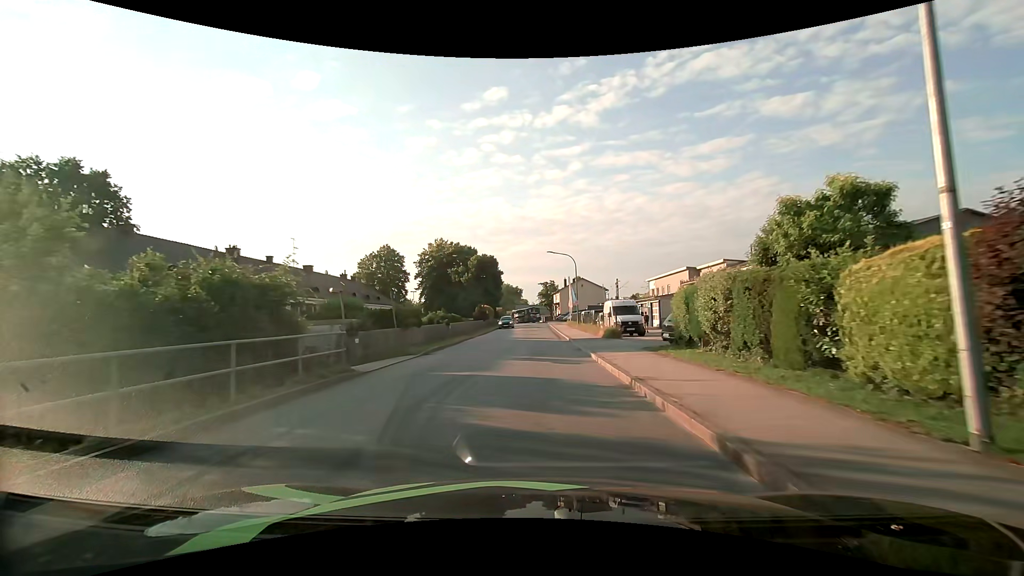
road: unclassified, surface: asphalt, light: Day
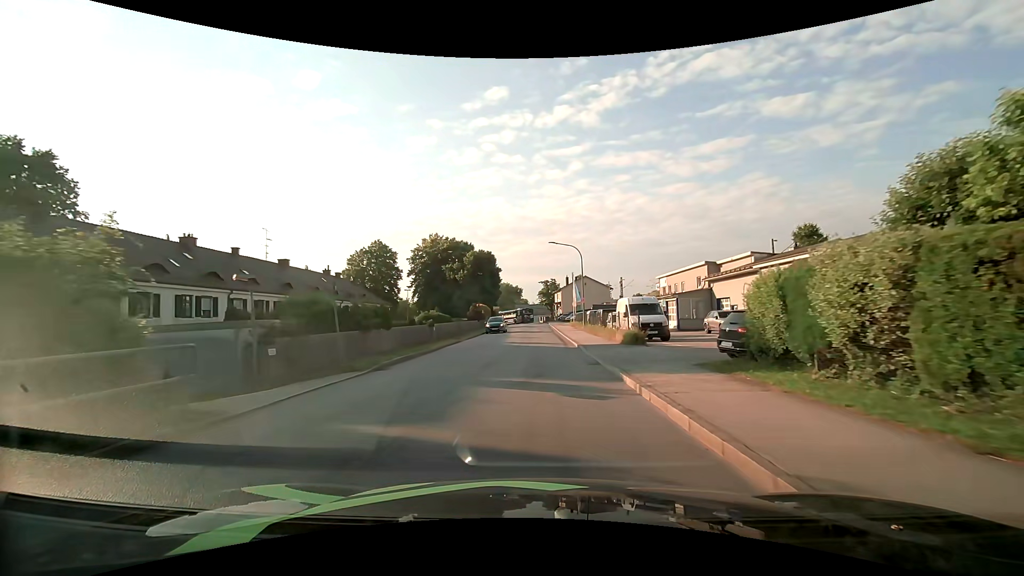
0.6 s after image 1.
(0.0, +6.2) m; 0°
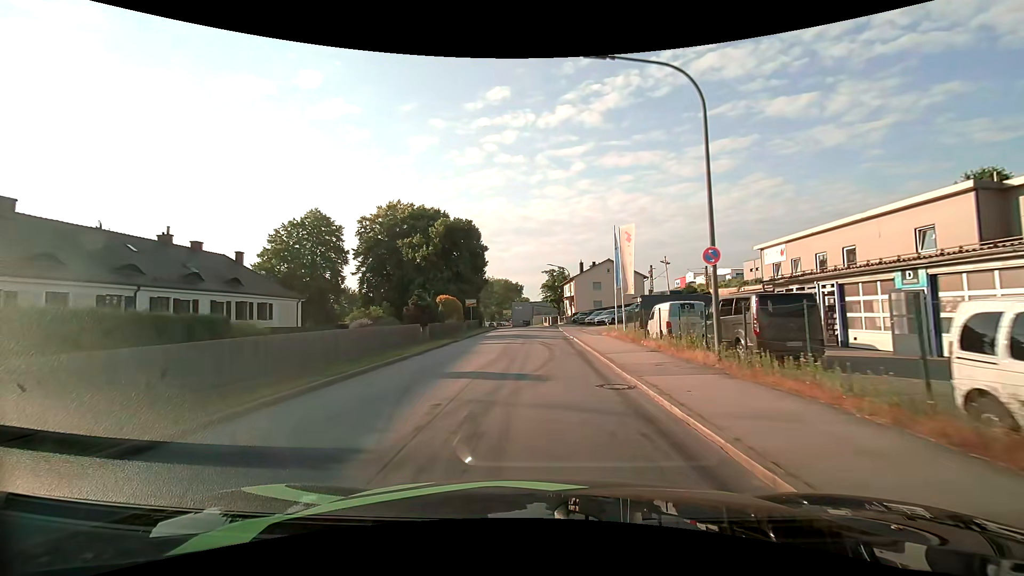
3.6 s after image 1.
(+0.1, +30.8) m; 0°
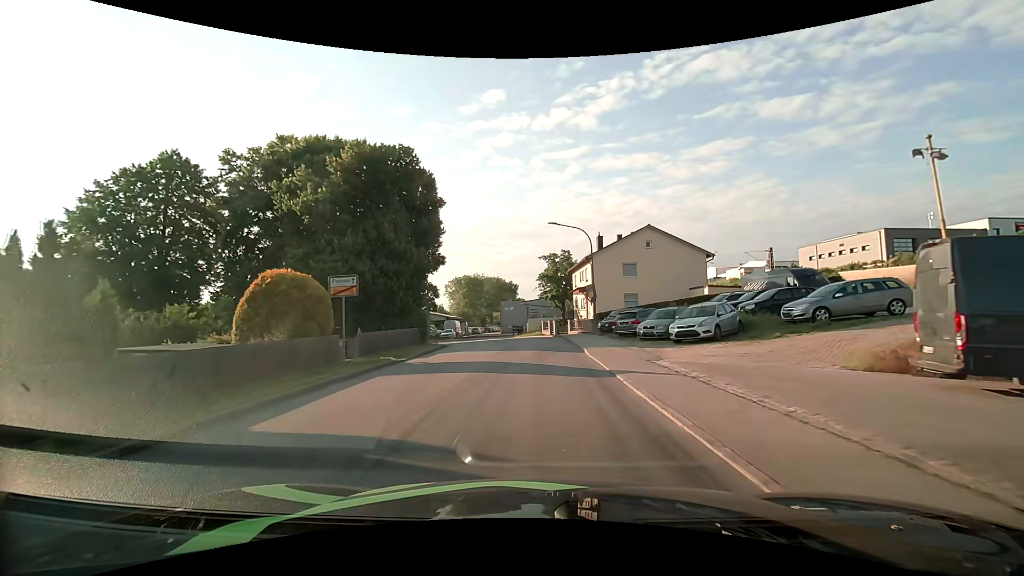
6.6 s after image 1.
(0.0, +28.3) m; 0°
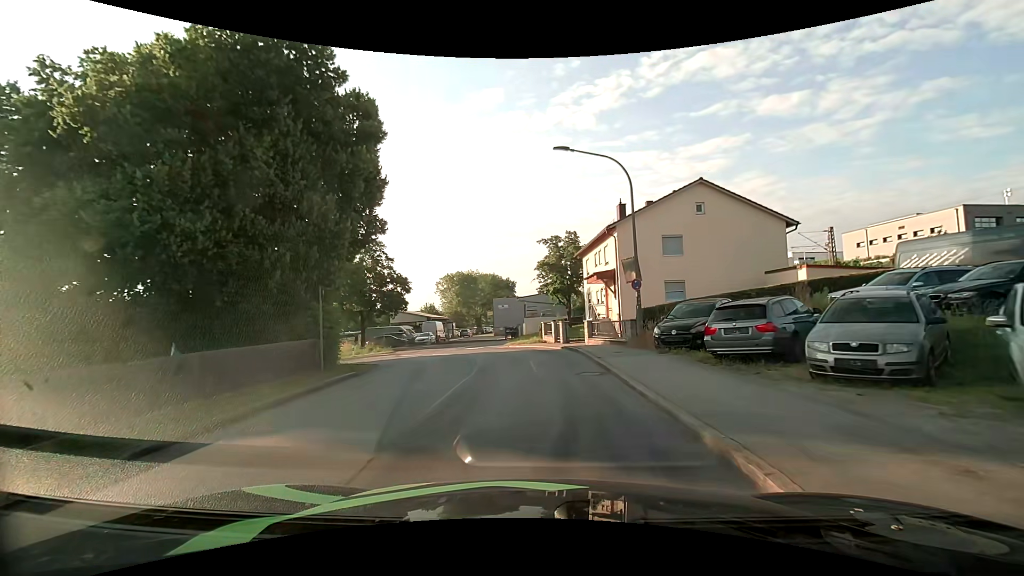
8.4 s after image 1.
(0.0, +14.3) m; 0°
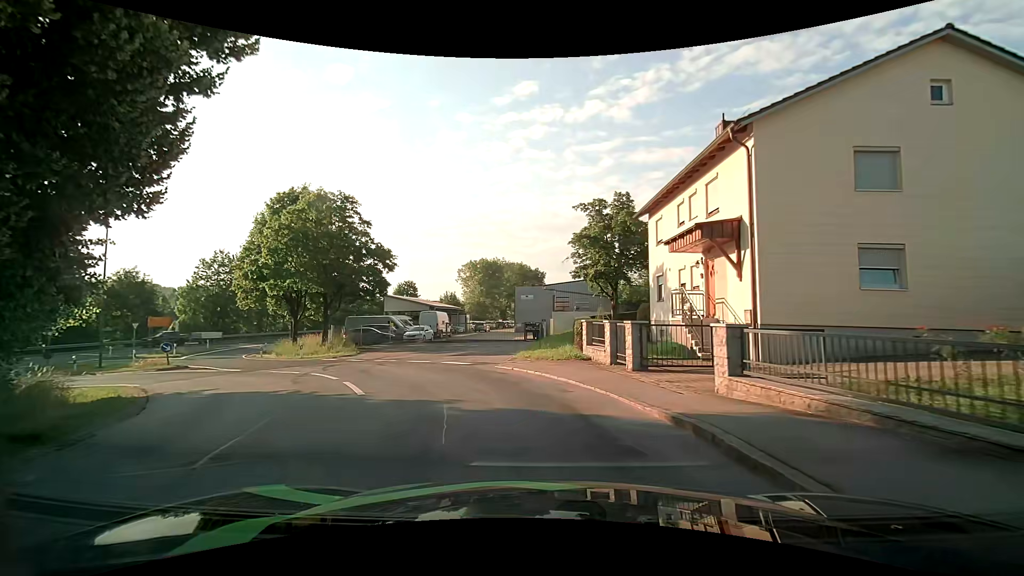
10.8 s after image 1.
(-0.1, +15.2) m; -2°
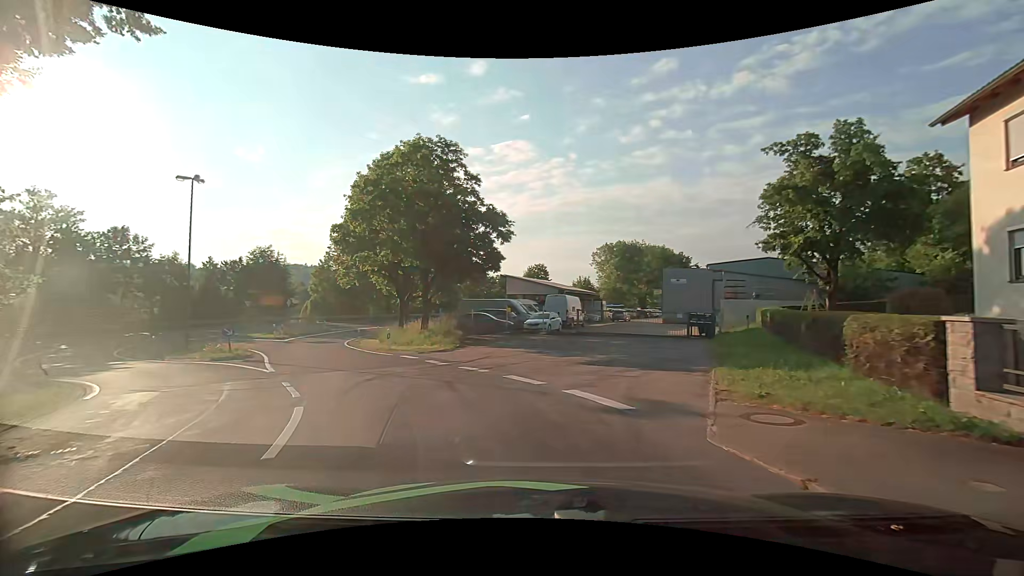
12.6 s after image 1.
(-1.2, +9.6) m; -16°
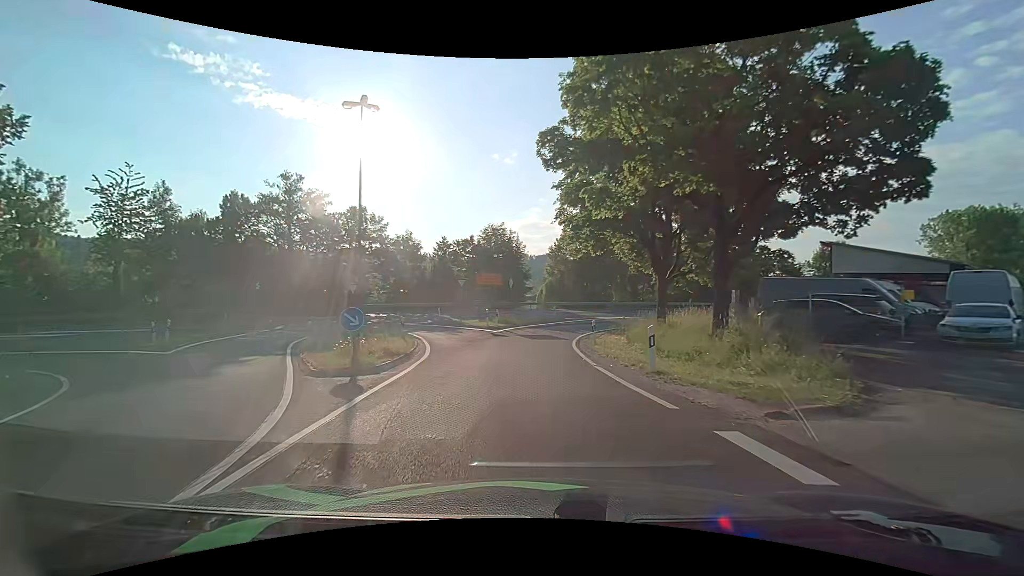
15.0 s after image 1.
(-3.5, +13.8) m; -27°
(-1, +10) (-1, +20) (0, +30) (+3, +39) (+10, +47) (+18, +52) (+27, +57) (+35, +62) (+44, +67) (+53, +72) m
